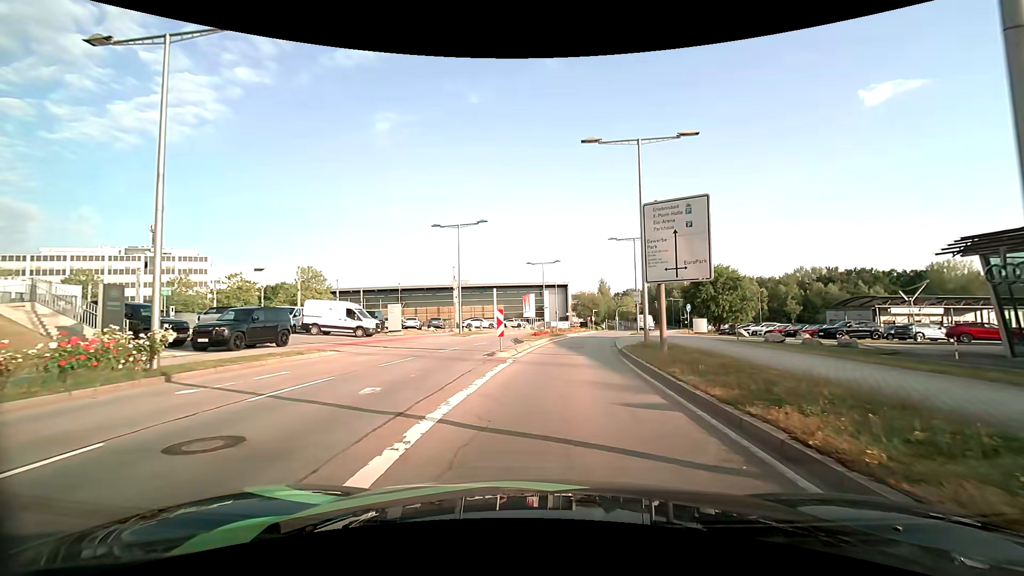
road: secondary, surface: asphalt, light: Day
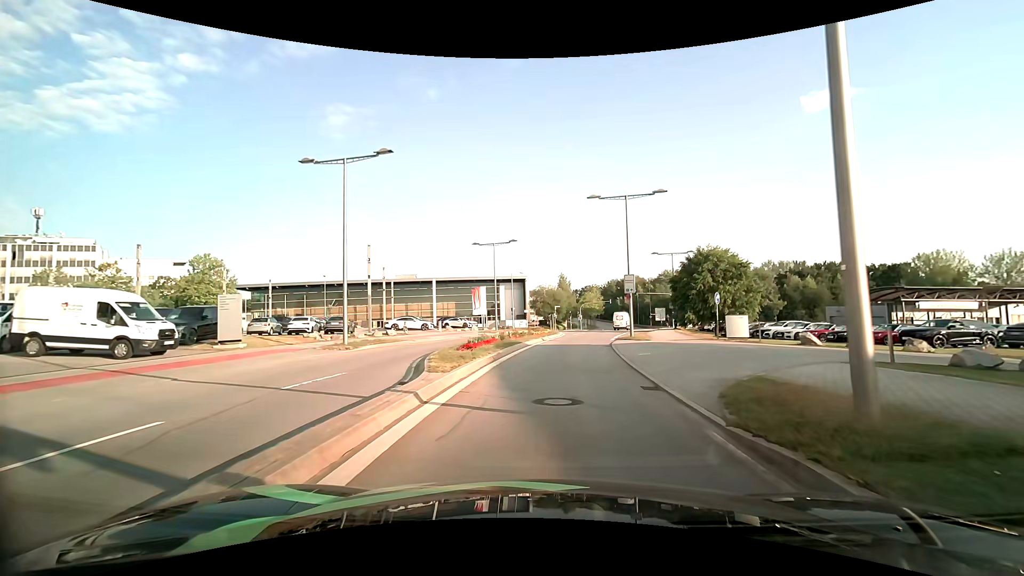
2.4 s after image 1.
(+0.3, +16.5) m; +4°
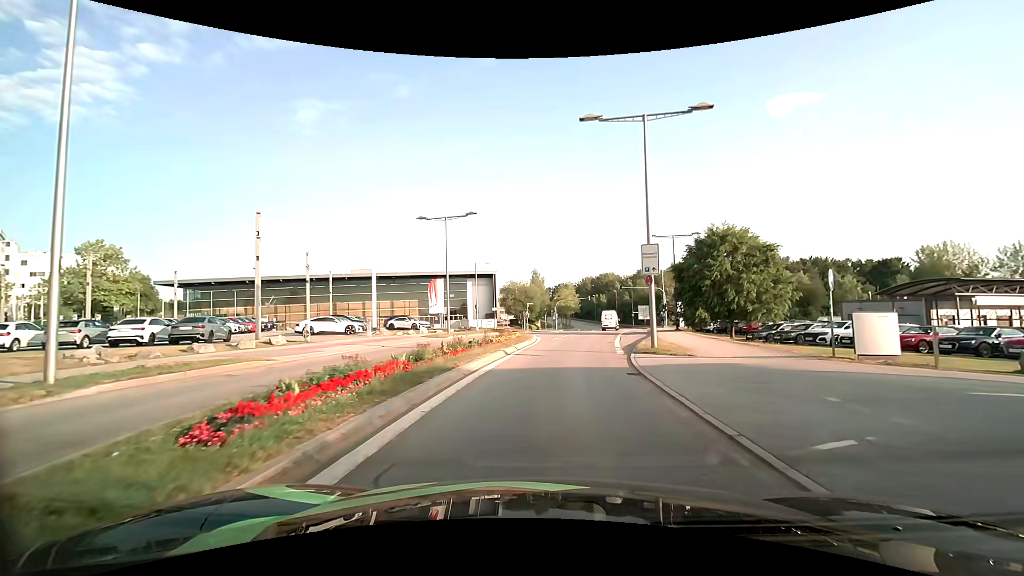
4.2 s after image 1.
(+0.3, +12.9) m; +3°
(0, +10) (+1, +20) (+2, +30) (+3, +40) (+5, +50) (+7, +59) (+10, +69) (+12, +79) (+14, +89) (+15, +99) m
